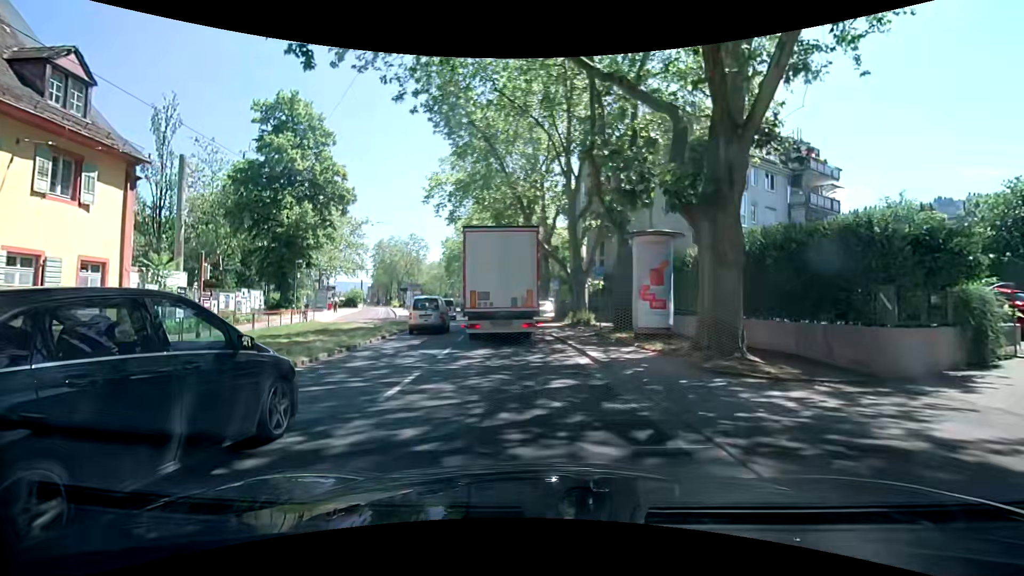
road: primary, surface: asphalt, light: Day
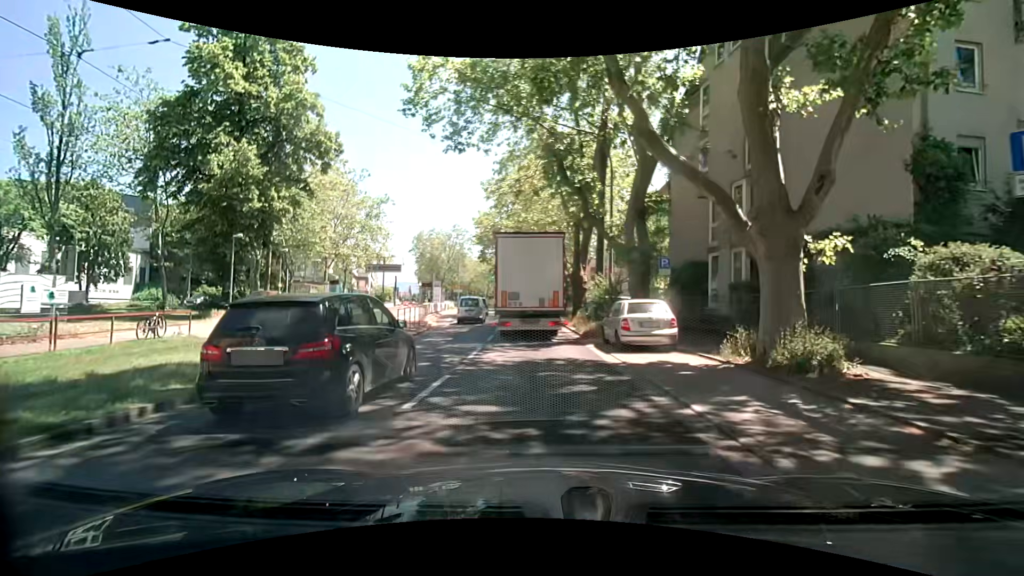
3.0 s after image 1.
(-1.8, +18.6) m; -7°
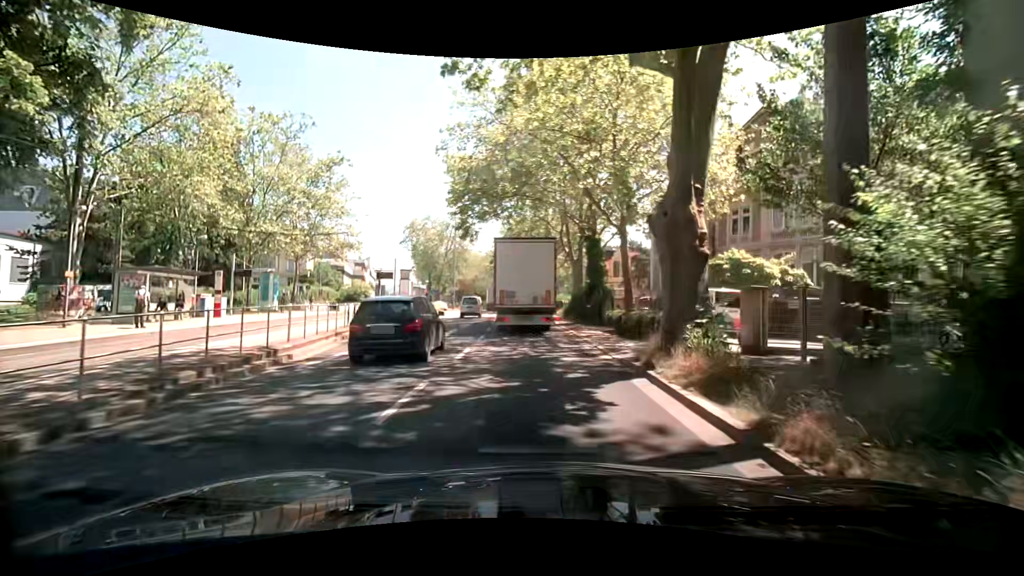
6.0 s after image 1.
(-0.6, +19.1) m; -4°
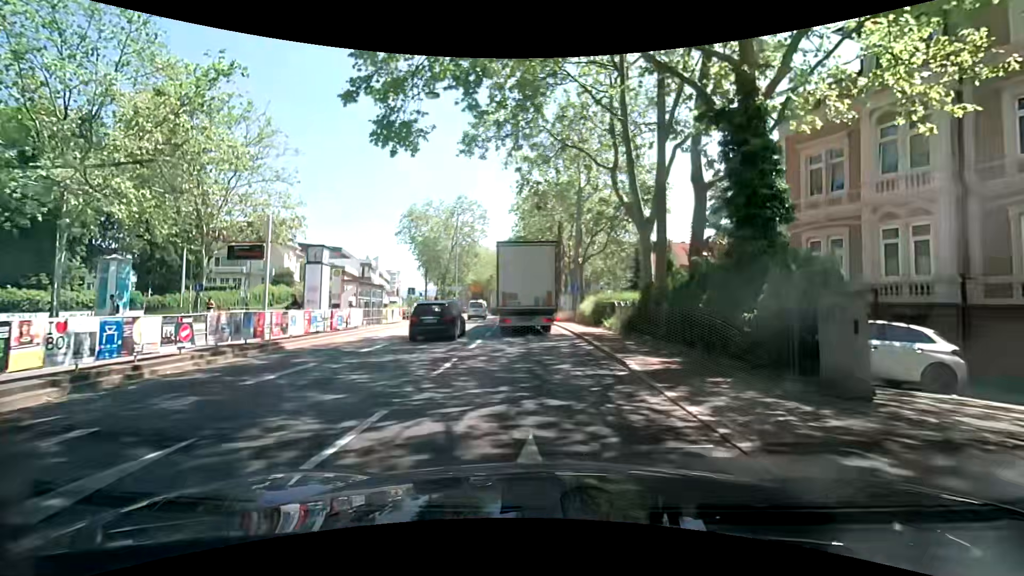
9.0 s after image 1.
(0.0, +20.2) m; -2°
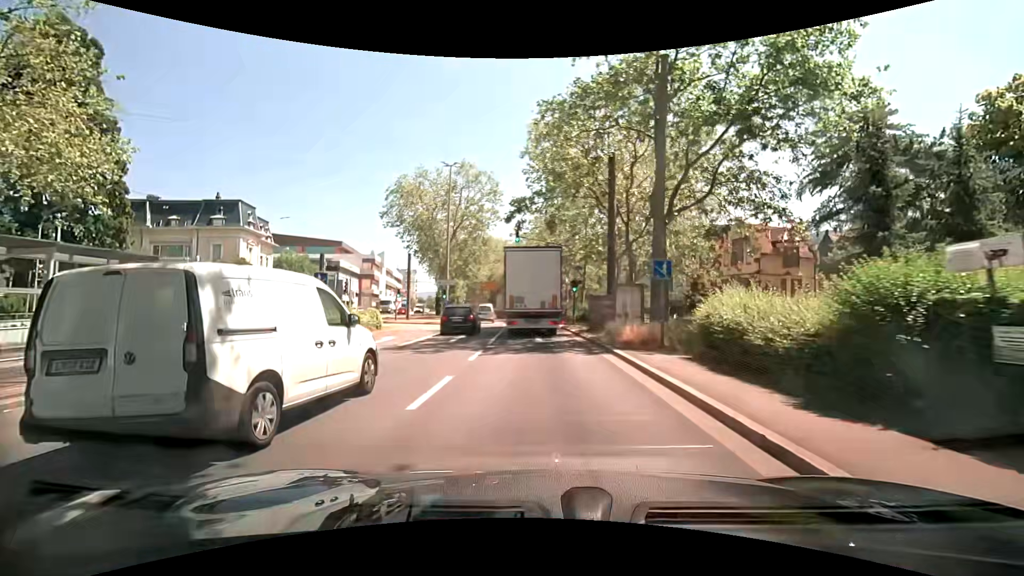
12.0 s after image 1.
(-0.4, +20.9) m; -2°
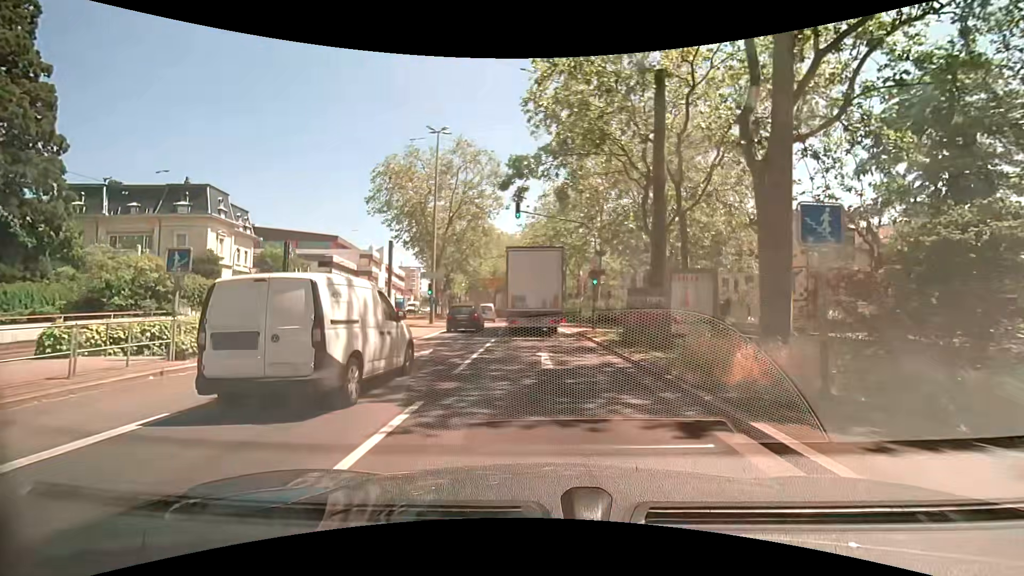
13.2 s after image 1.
(-0.1, +8.6) m; -1°
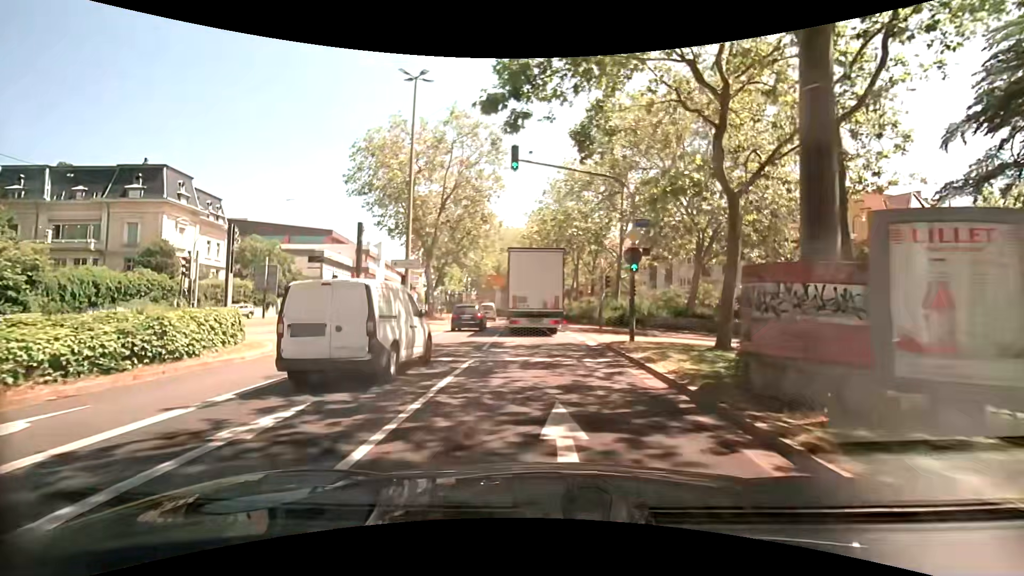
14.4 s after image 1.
(0.0, +8.8) m; -1°
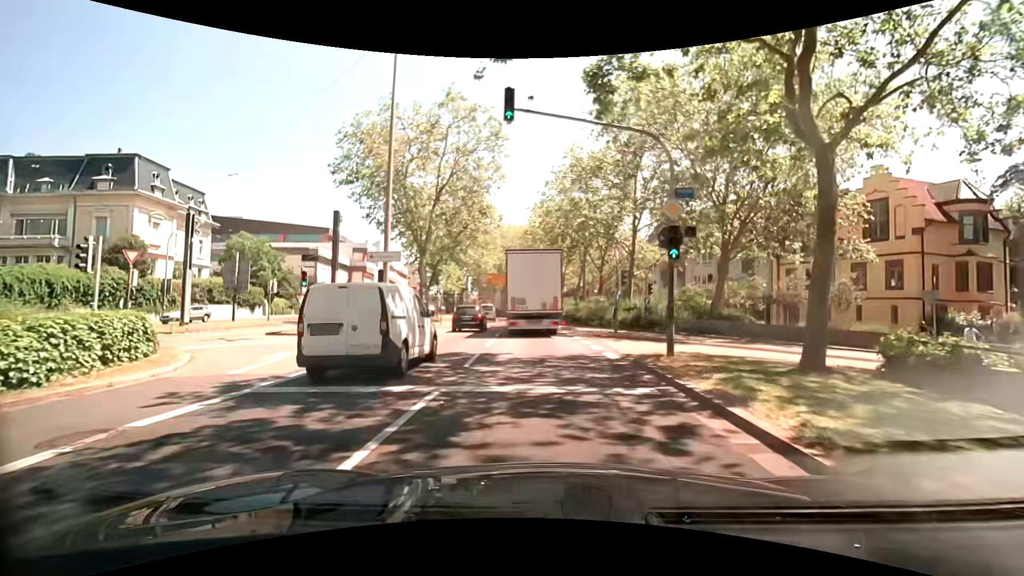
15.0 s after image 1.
(0.0, +4.4) m; 0°
(0, +10) (0, +20) (-1, +30) (-1, +40) (-2, +50) (-3, +60) (-4, +70) (-6, +80) (-8, +89) (-10, +99) m
